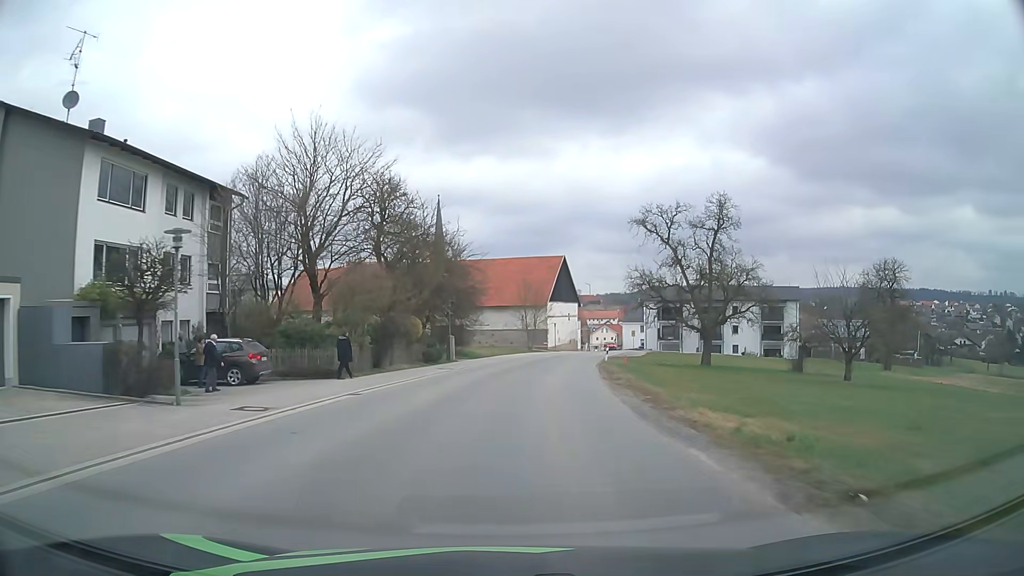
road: tertiary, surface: asphalt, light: Day
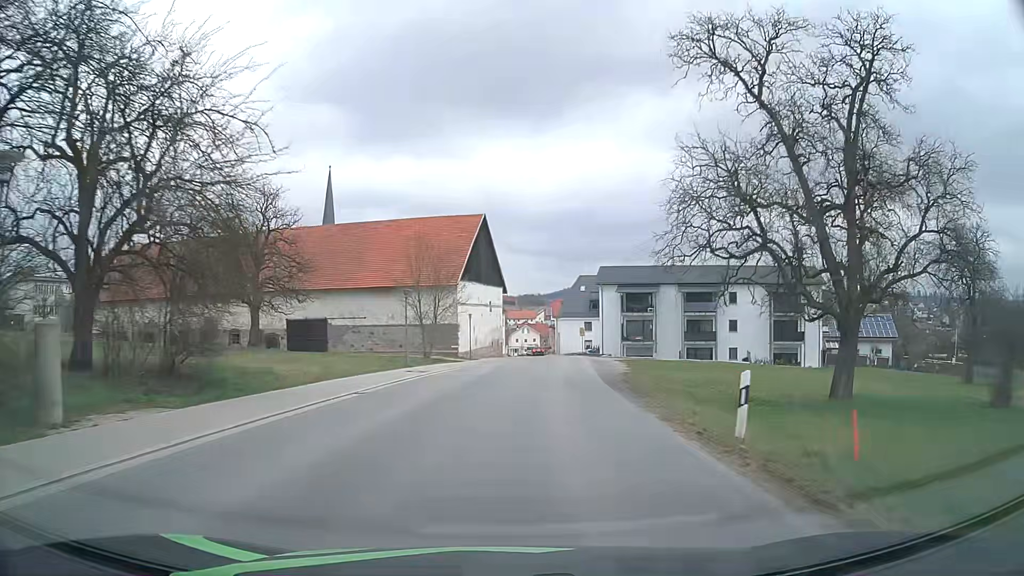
(+2.0, +34.3) m; +7°
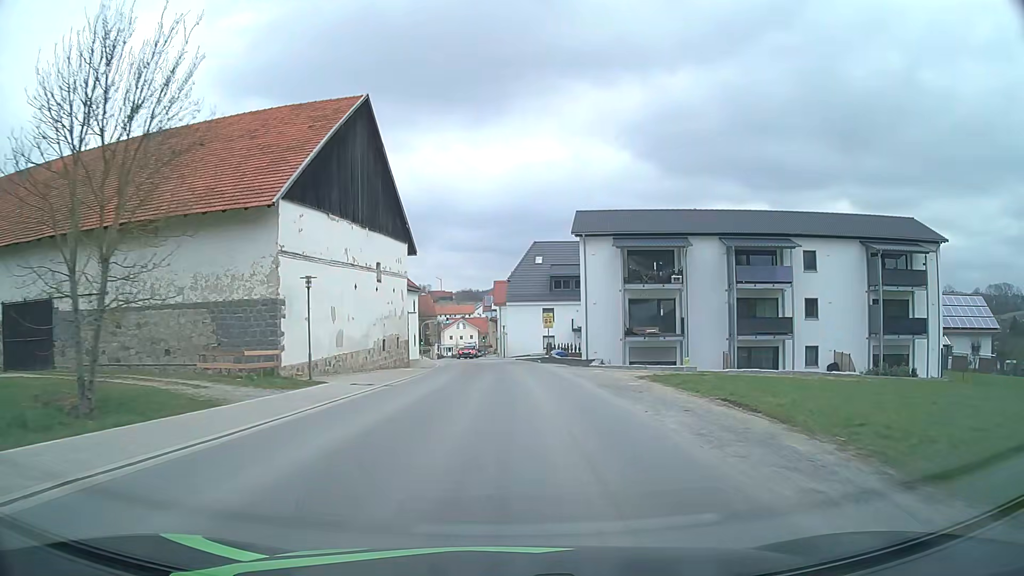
(+1.9, +32.9) m; +5°
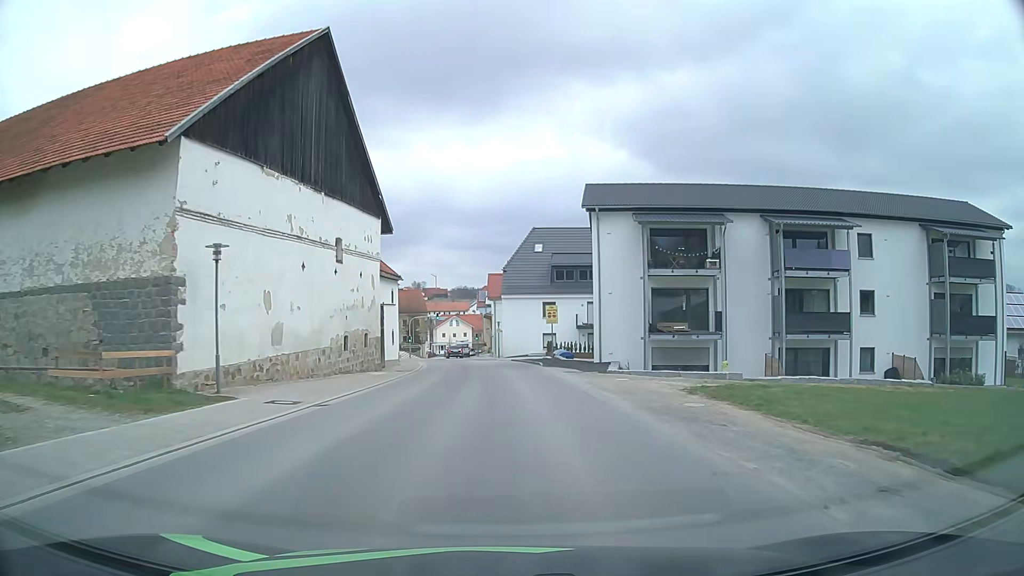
(0.0, +7.9) m; +1°
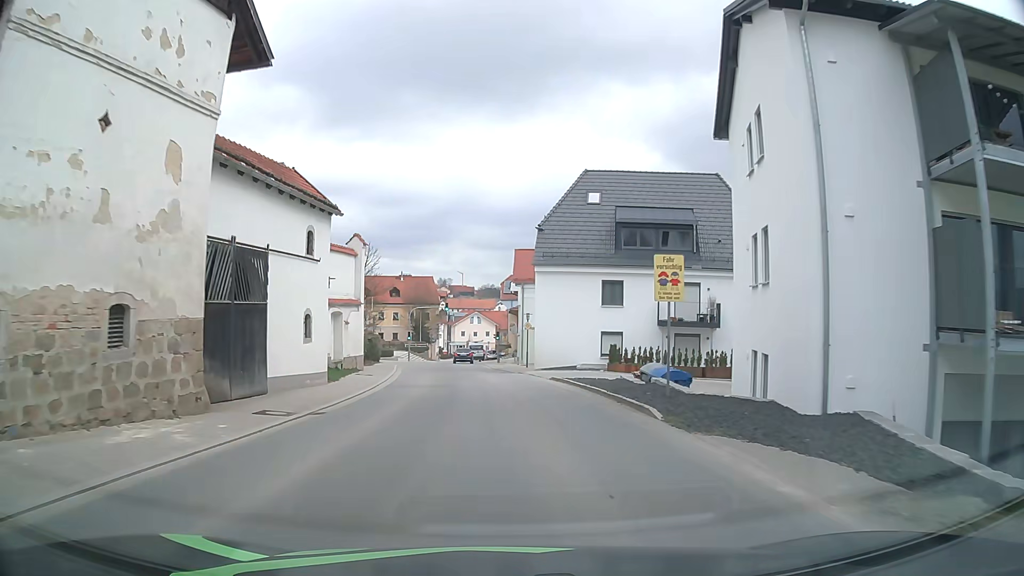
(-0.2, +22.8) m; -2°
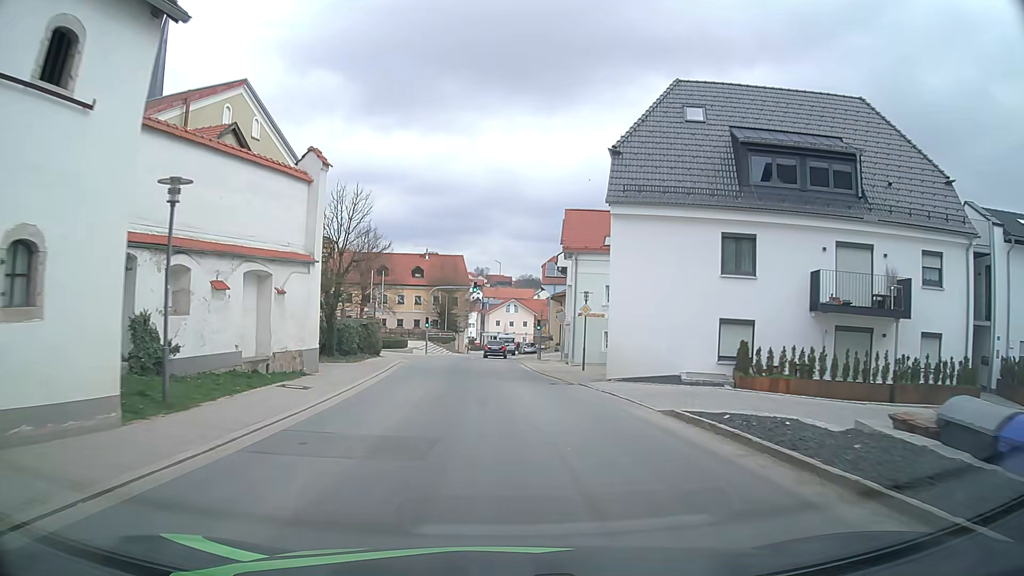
(-0.4, +14.5) m; -4°
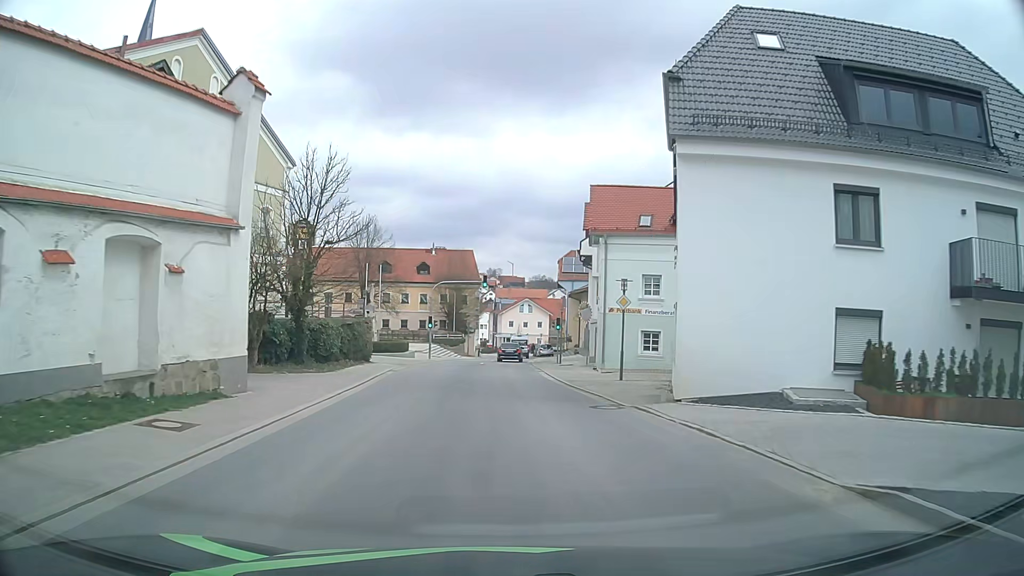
(0.0, +7.0) m; 0°
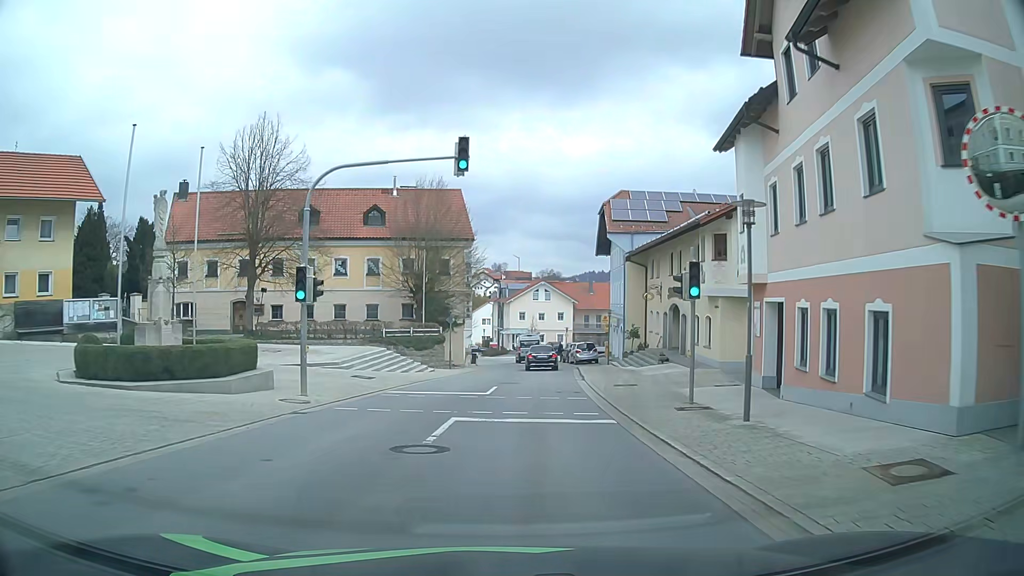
(-0.4, +33.1) m; -1°
(0, +10) (+1, +20) (+1, +30) (+2, +40) (+3, +50) (+3, +60) (+2, +70) (-1, +79) (-4, +89) (-8, +98) m
